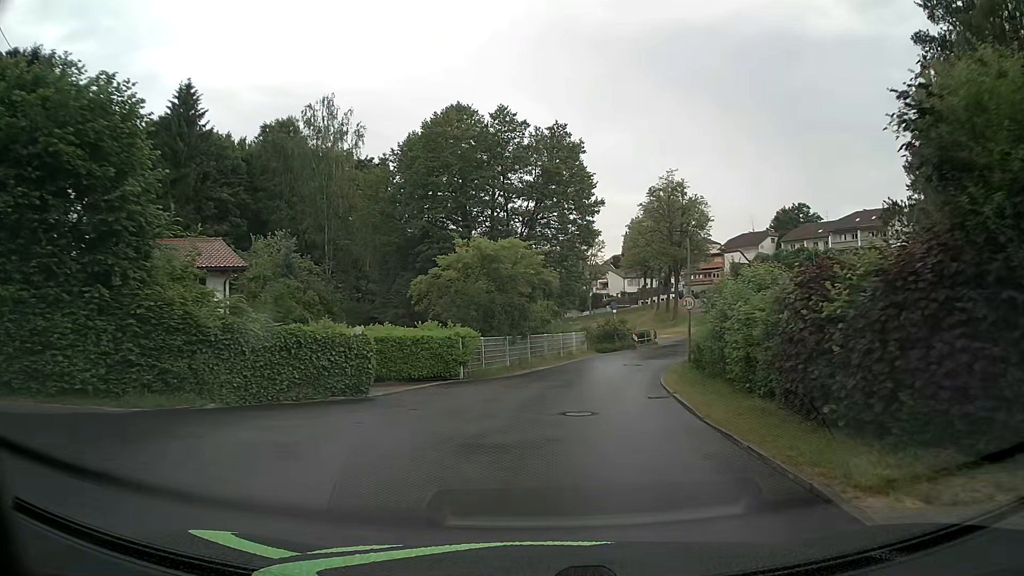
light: Day
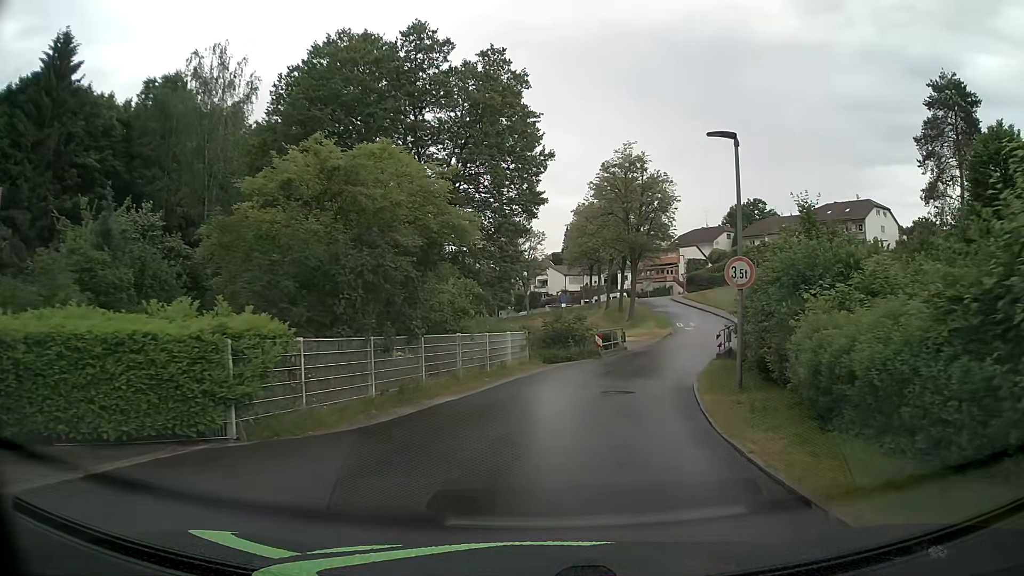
(+0.6, +13.0) m; +6°
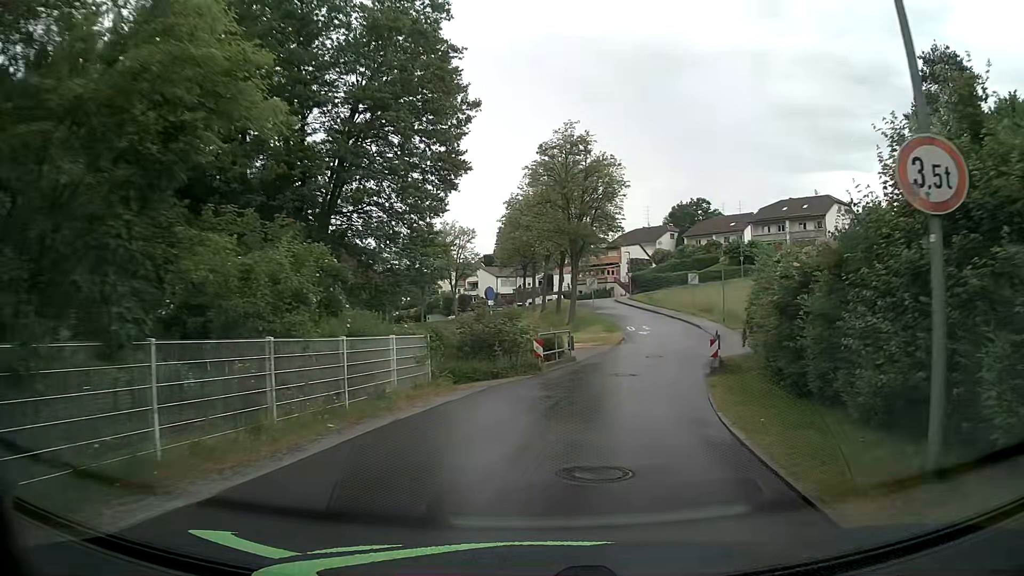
(+0.4, +8.6) m; +6°
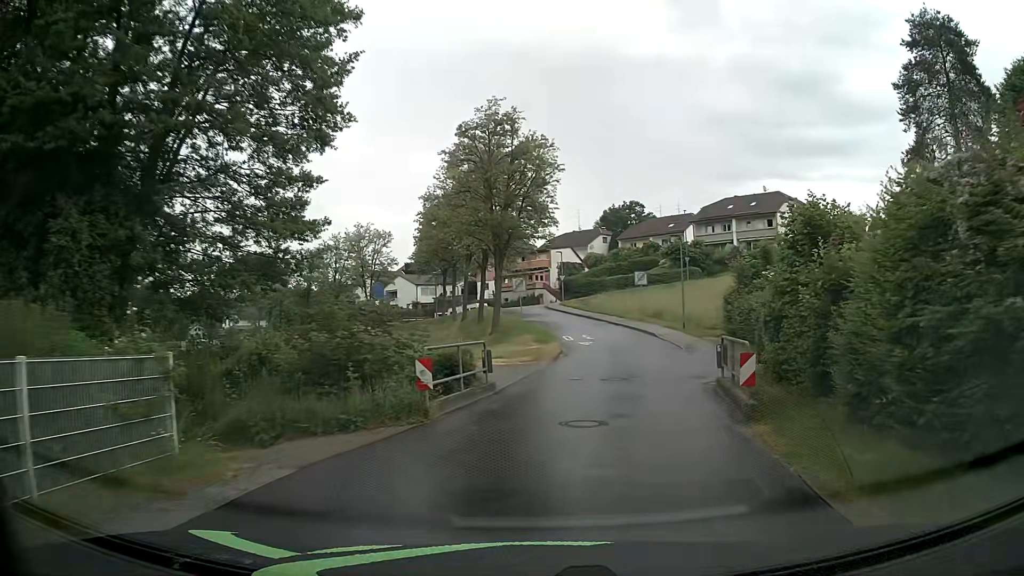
(+0.5, +8.7) m; +6°
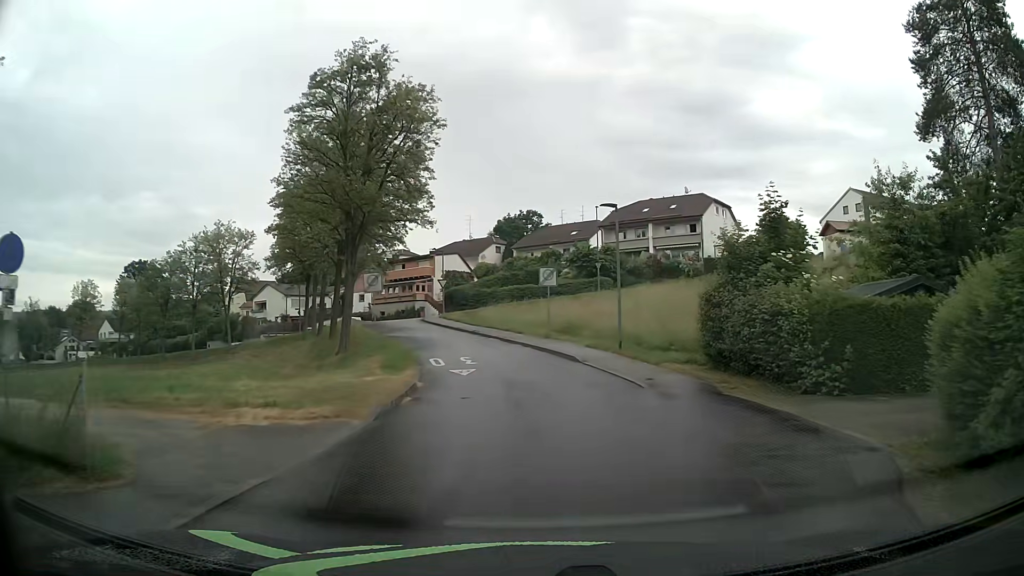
(+1.2, +13.3) m; +10°
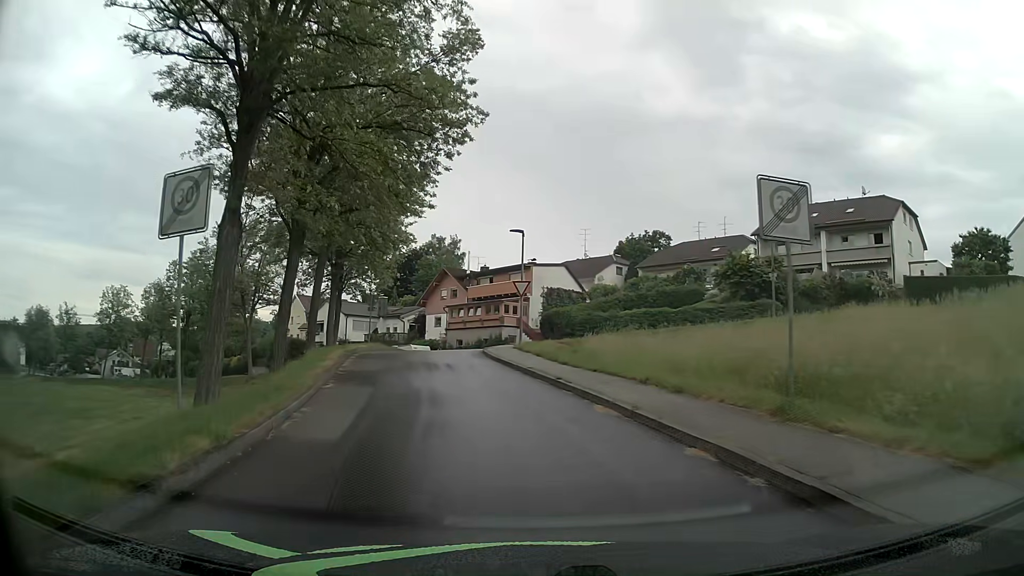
(-1.1, +22.2) m; -10°
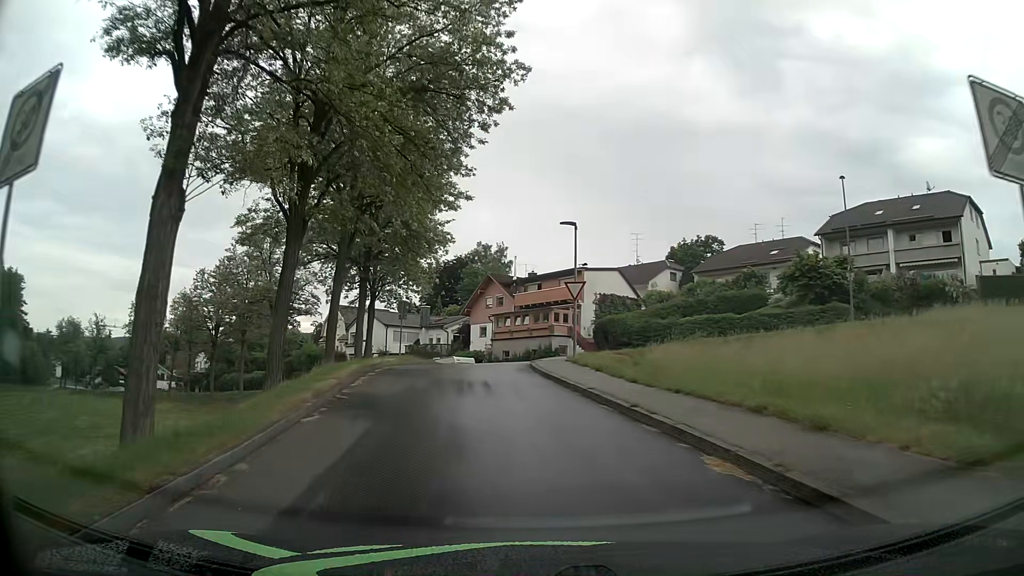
(-0.1, +4.3) m; -4°
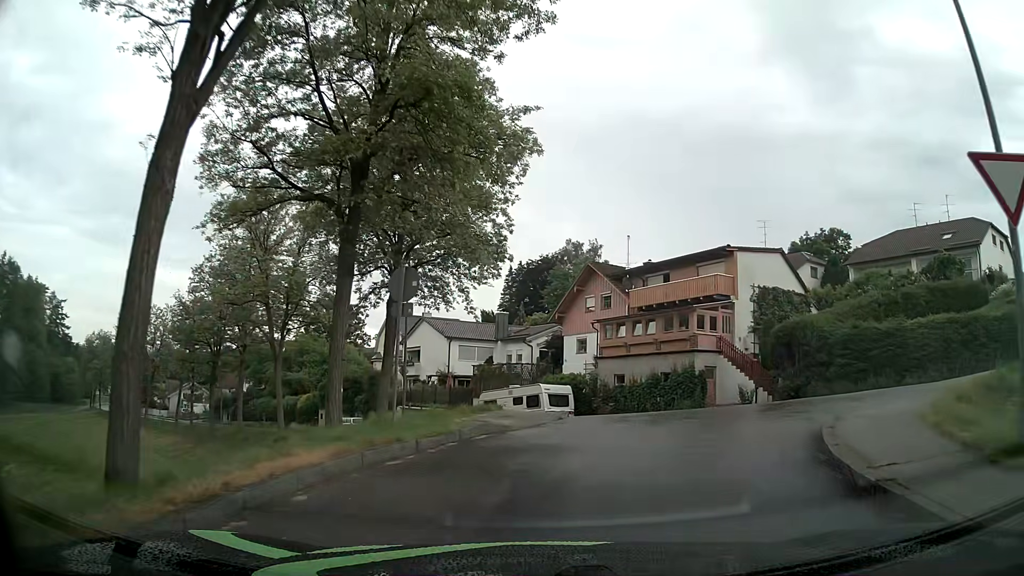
(-2.1, +18.9) m; -6°
(+2, +10) (+6, +19) (+3, +28) (-2, +36) (-9, +44) (-16, +51) (-23, +58) (-30, +65) (-37, +72) (-44, +79) m
